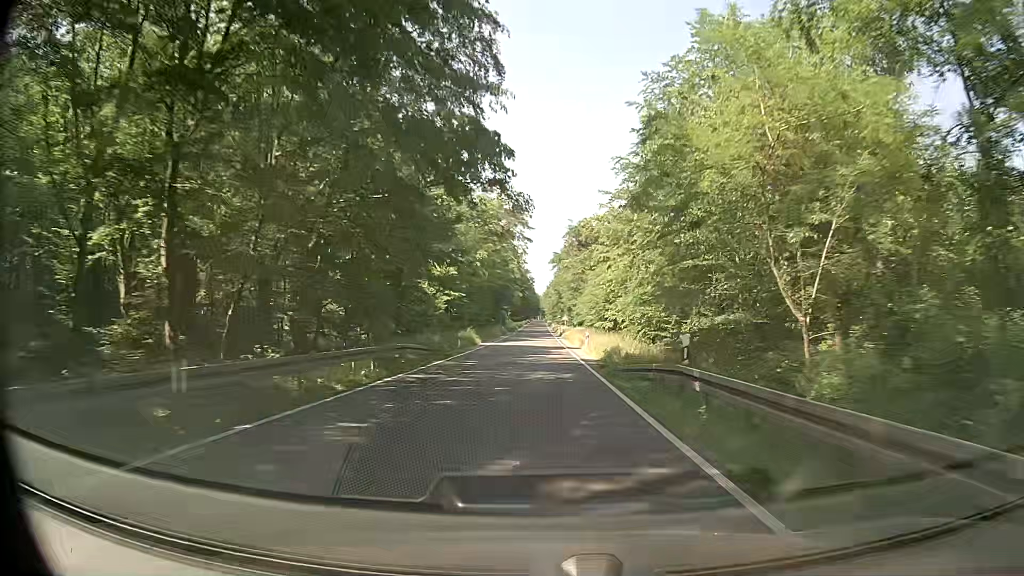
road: secondary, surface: asphalt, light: Day
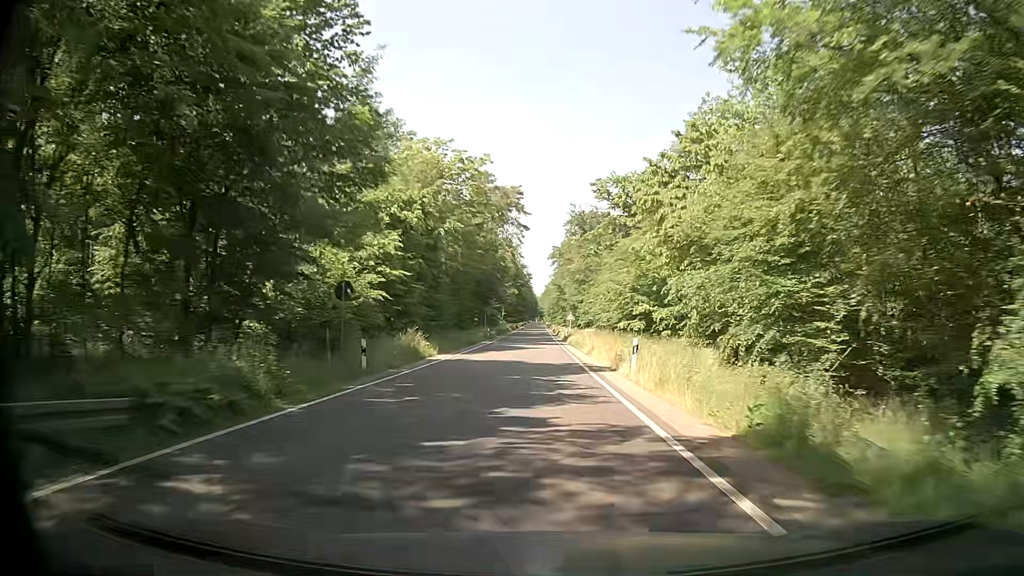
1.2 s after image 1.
(0.0, +21.7) m; 0°
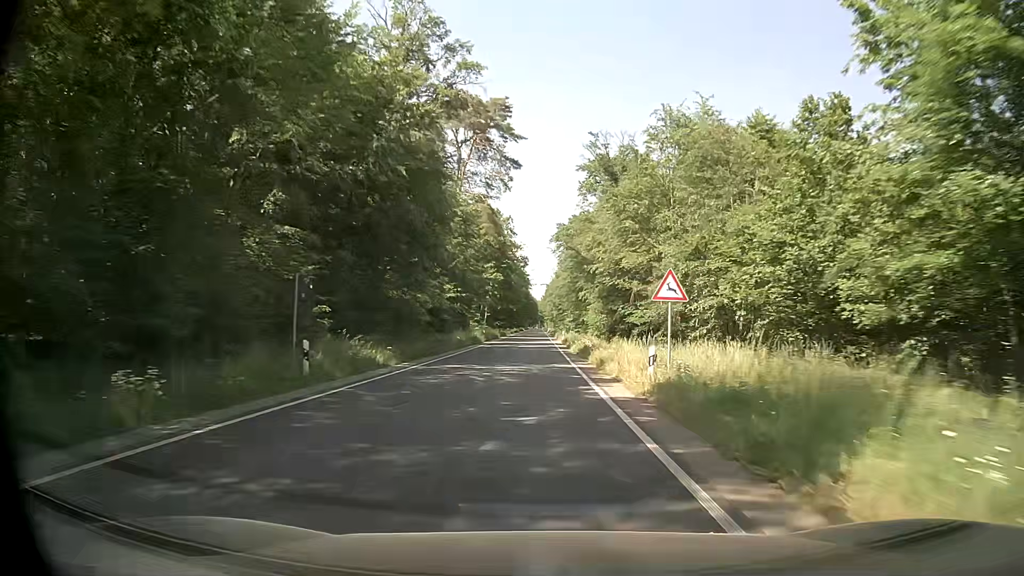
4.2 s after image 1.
(-0.2, +54.2) m; 0°
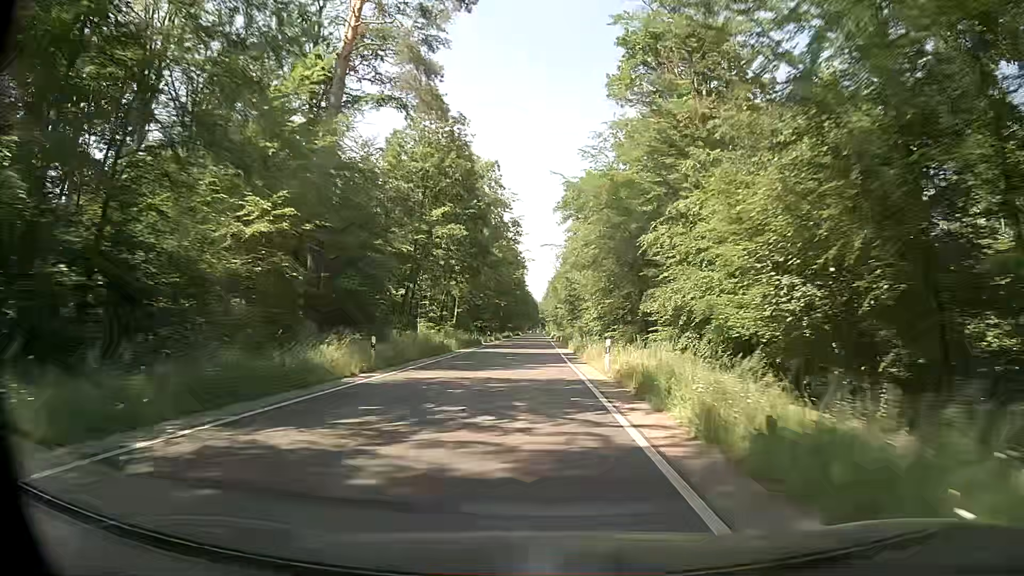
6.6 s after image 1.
(-0.3, +43.4) m; -1°
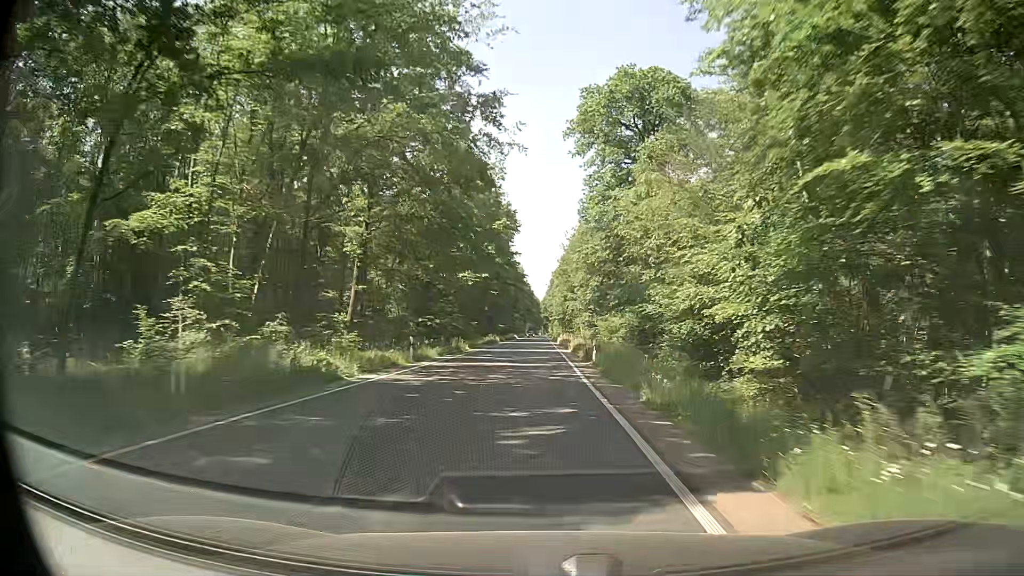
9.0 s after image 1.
(+0.2, +43.6) m; +1°
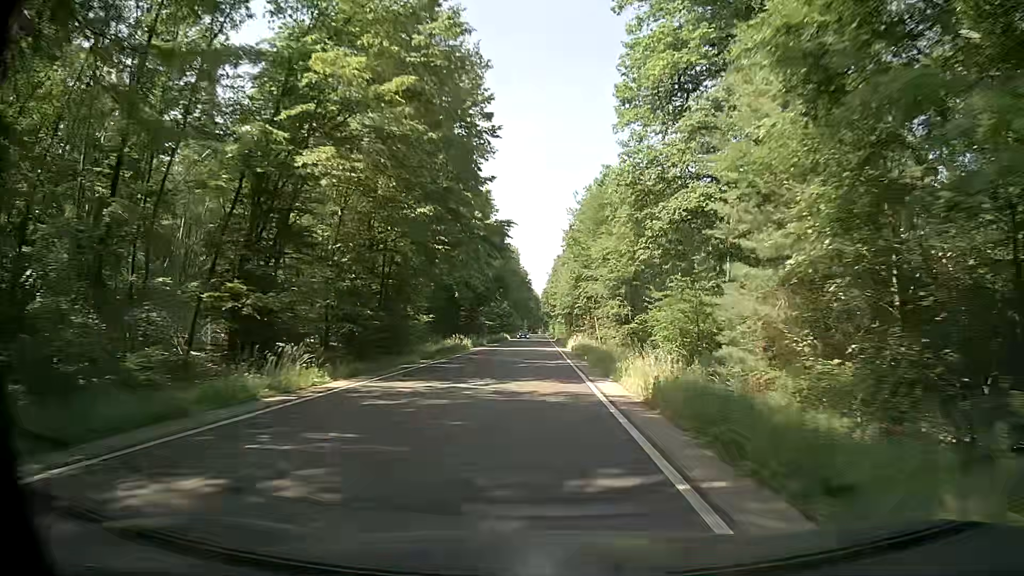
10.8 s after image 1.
(-0.4, +32.7) m; 0°
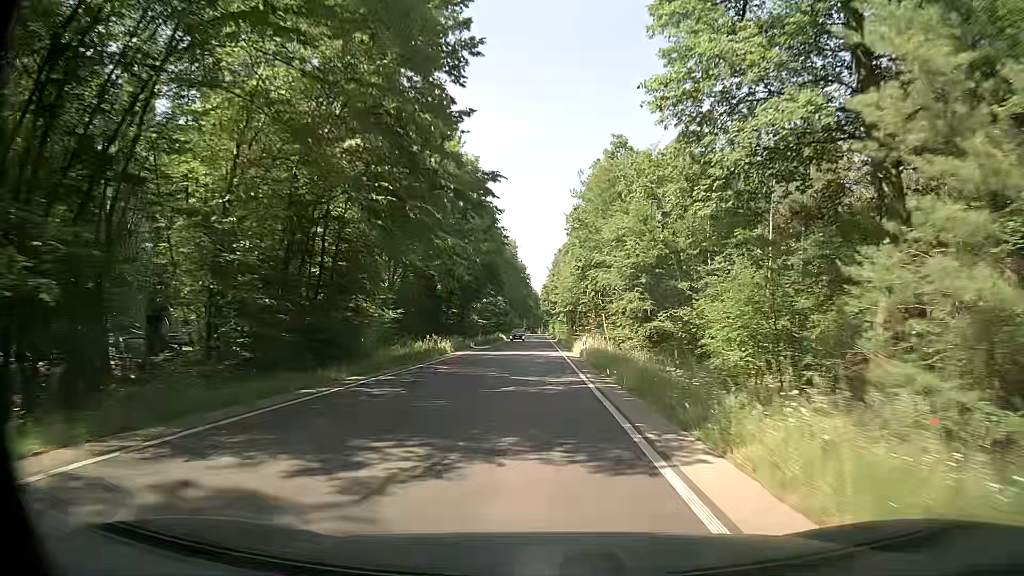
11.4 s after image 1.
(0.0, +10.9) m; -1°
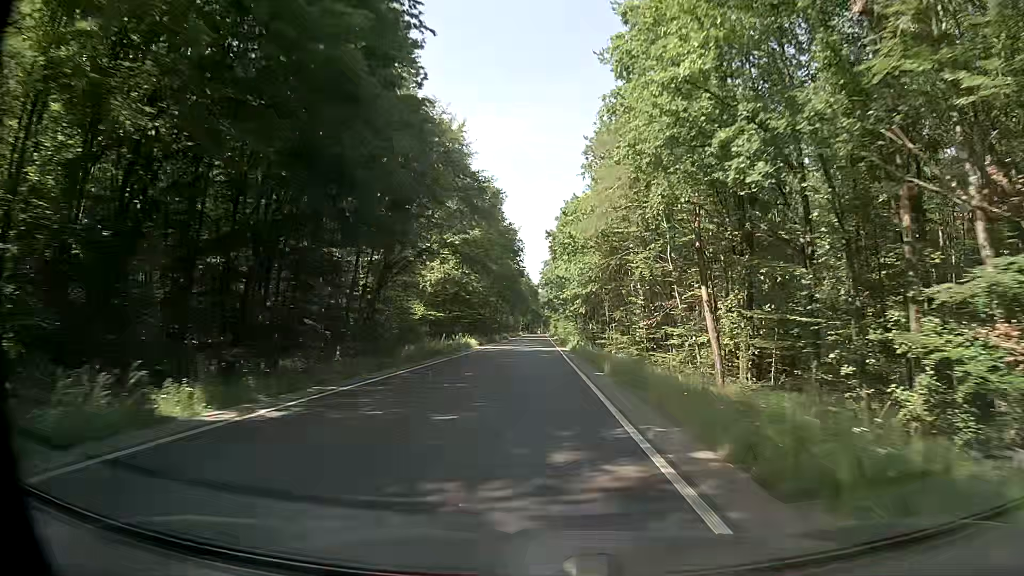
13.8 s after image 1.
(+0.1, +43.6) m; -1°
(0, +10) (0, +20) (0, +30) (0, +40) (+1, +50) (+1, +60) (+1, +70) (+1, +80) (+1, +90) (+1, +100) m
